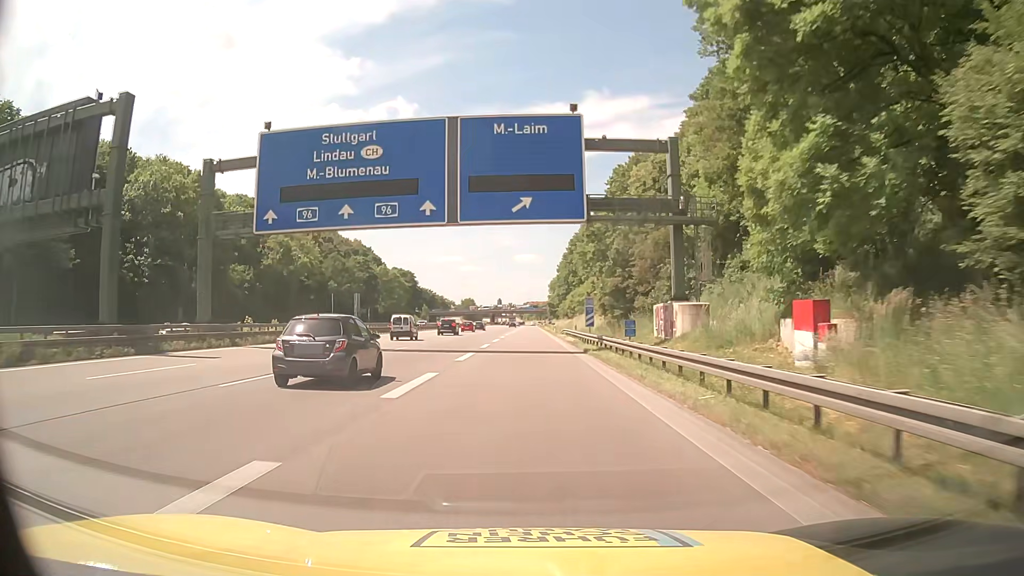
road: motorway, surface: asphalt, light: Day
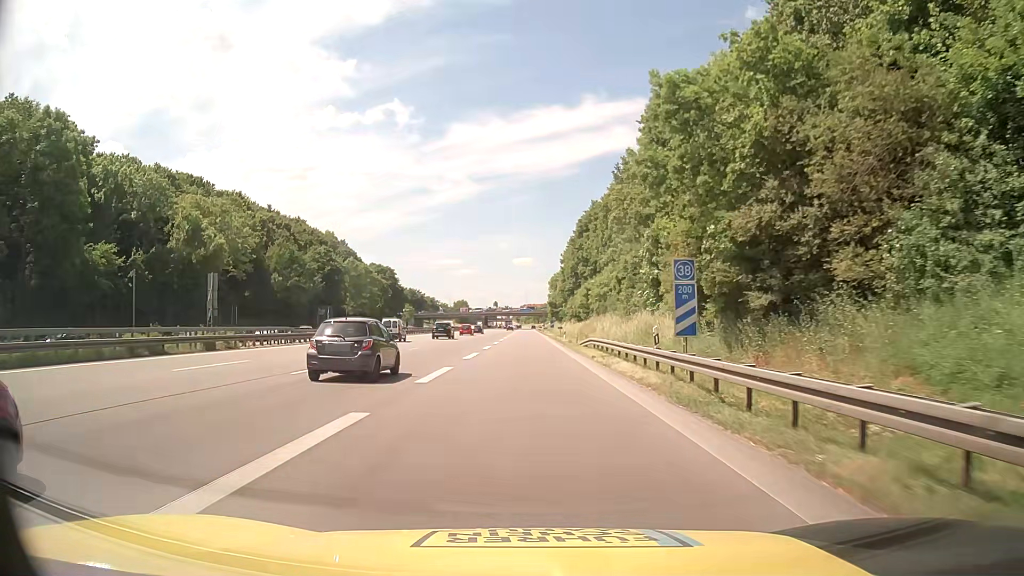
(0.0, +31.4) m; +1°
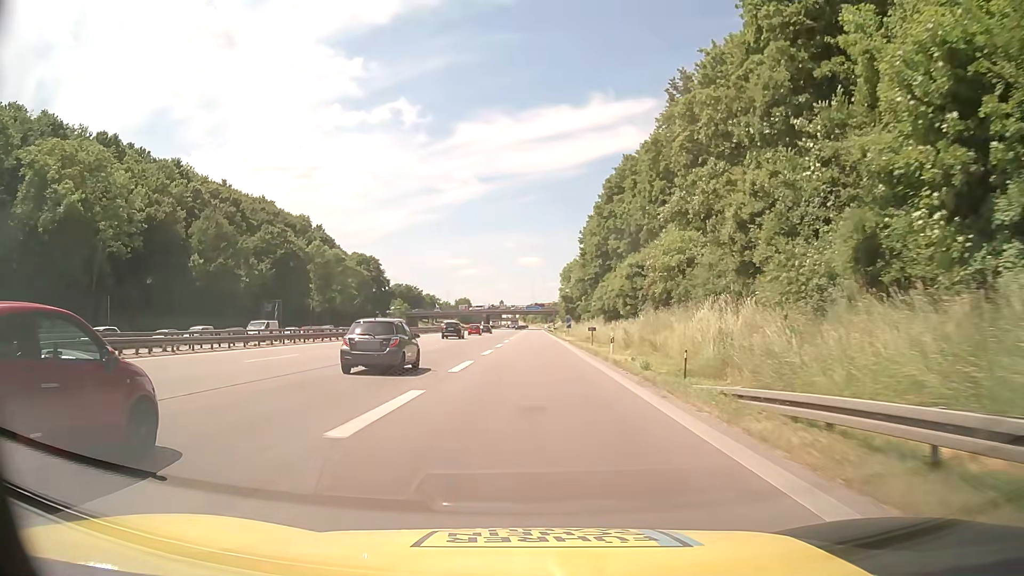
(-0.4, +31.3) m; -1°
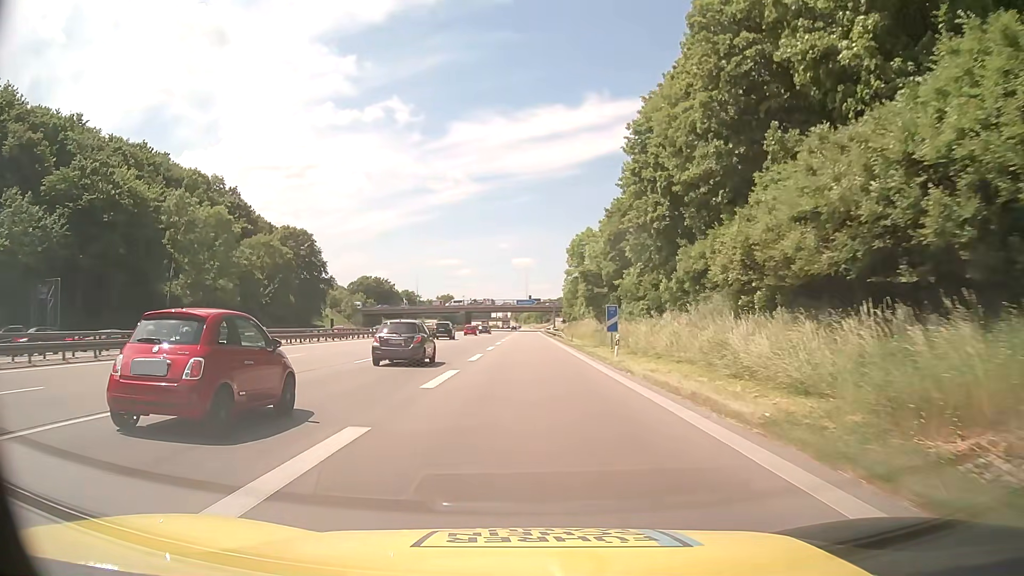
(+0.2, +52.1) m; +1°
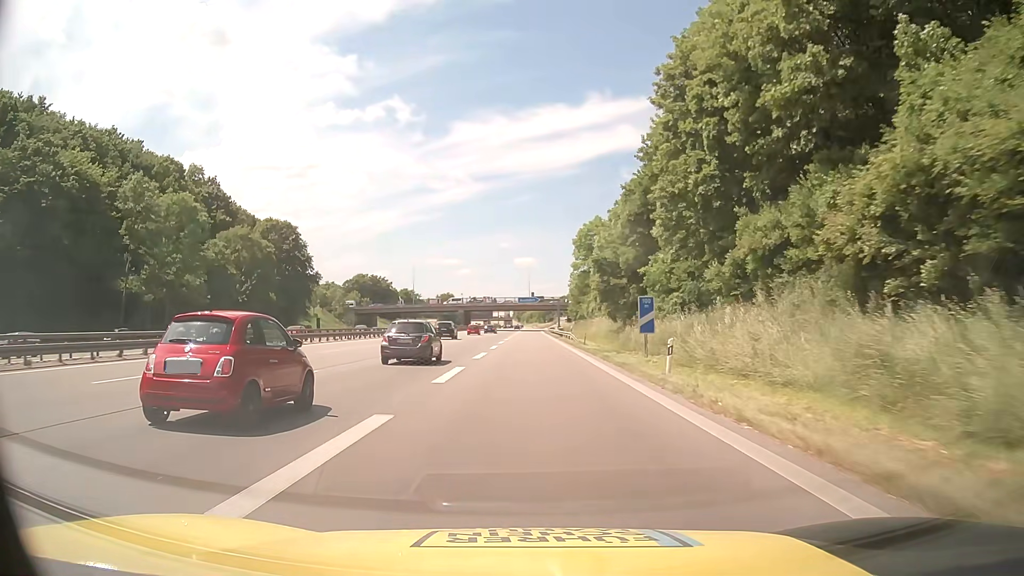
(0.0, +10.4) m; 0°
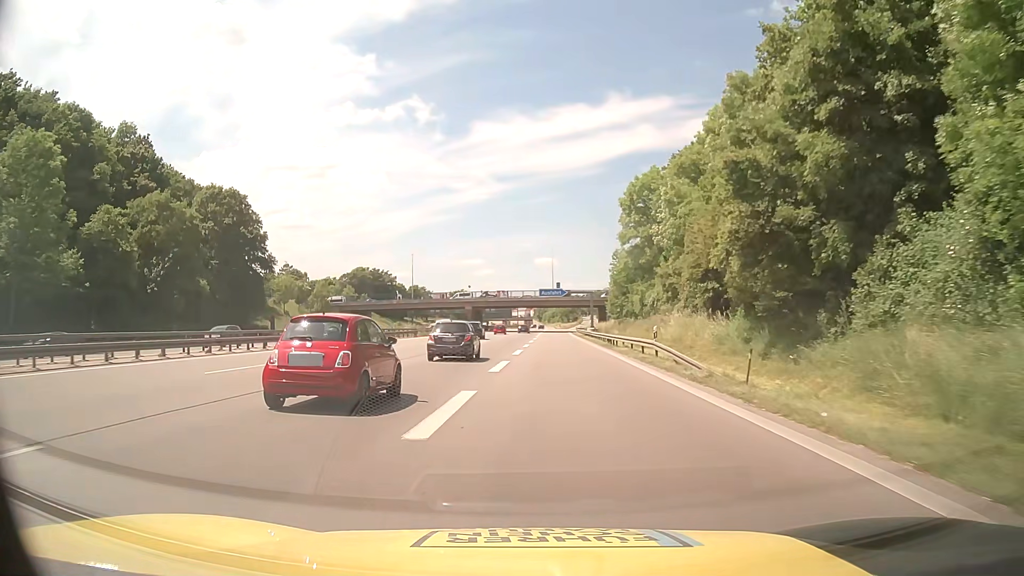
(-0.5, +31.2) m; -2°
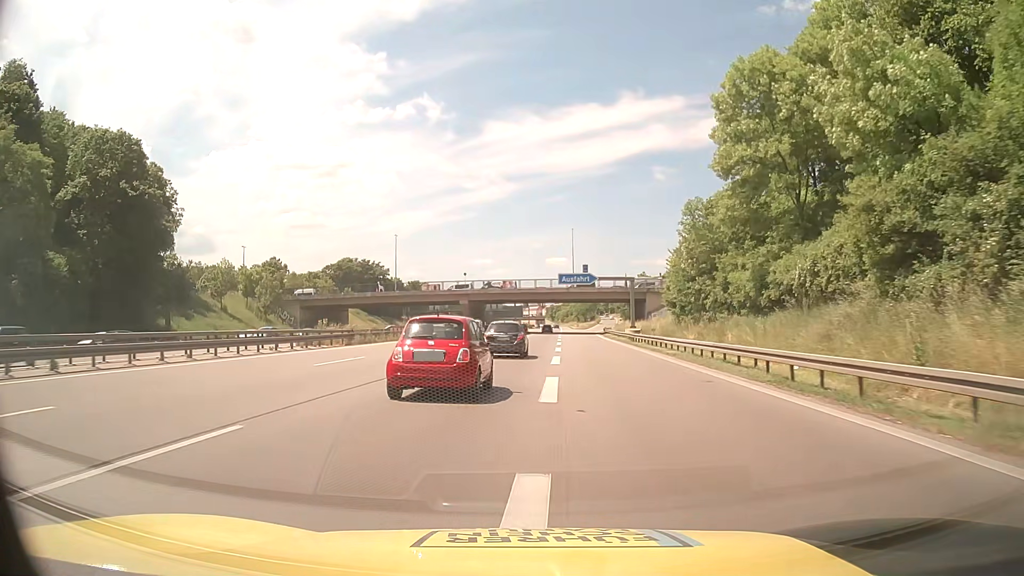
(-0.3, +31.2) m; -1°
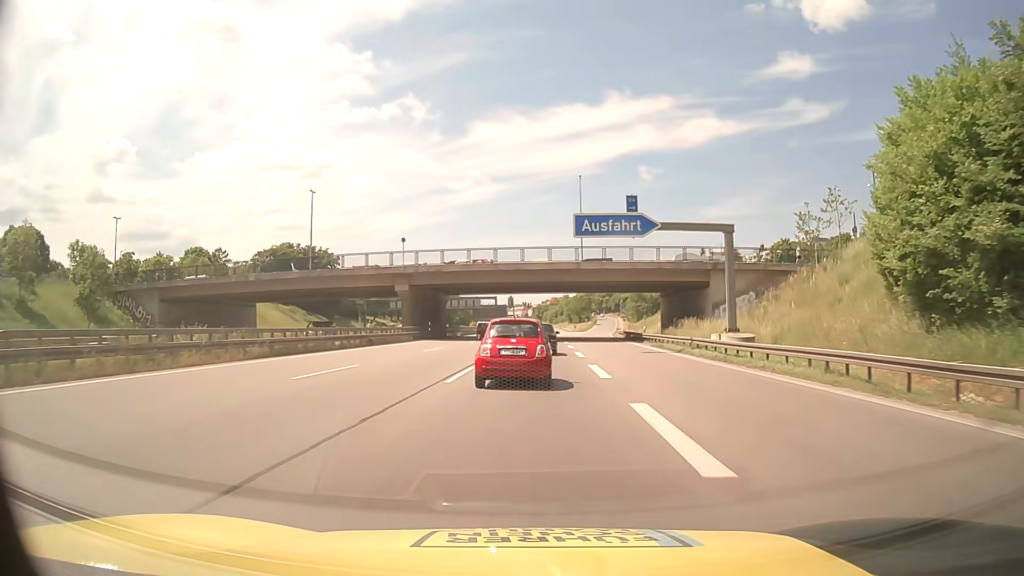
(+0.2, +41.2) m; +1°
(0, +10) (0, +20) (+1, +30) (+1, +40) (+1, +50) (+2, +60) (+2, +70) (+2, +80) (+3, +90) (+3, +100) m
